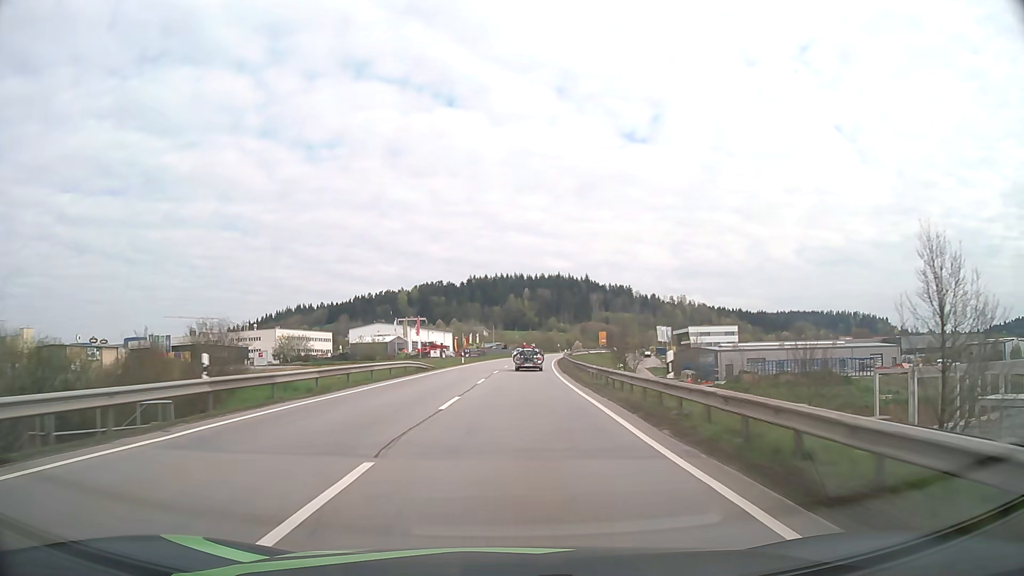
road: primary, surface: asphalt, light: Day
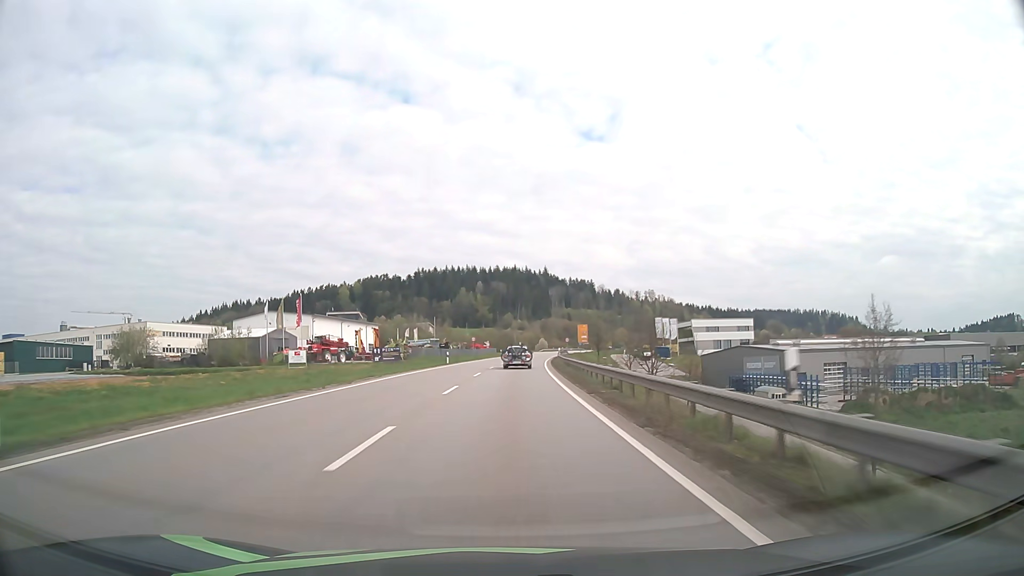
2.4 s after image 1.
(+2.1, +56.5) m; +4°
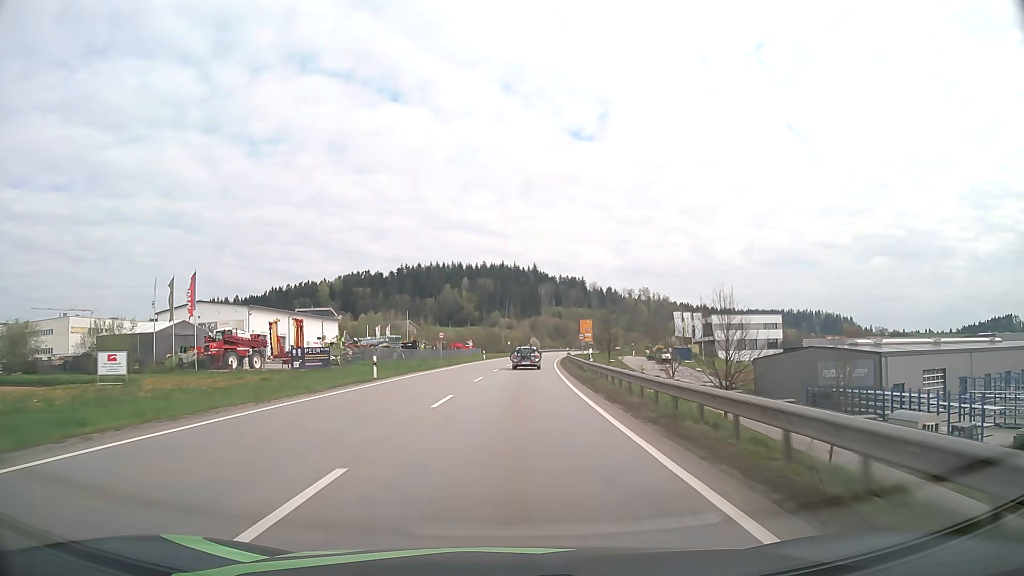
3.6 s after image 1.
(+0.3, +28.2) m; +1°
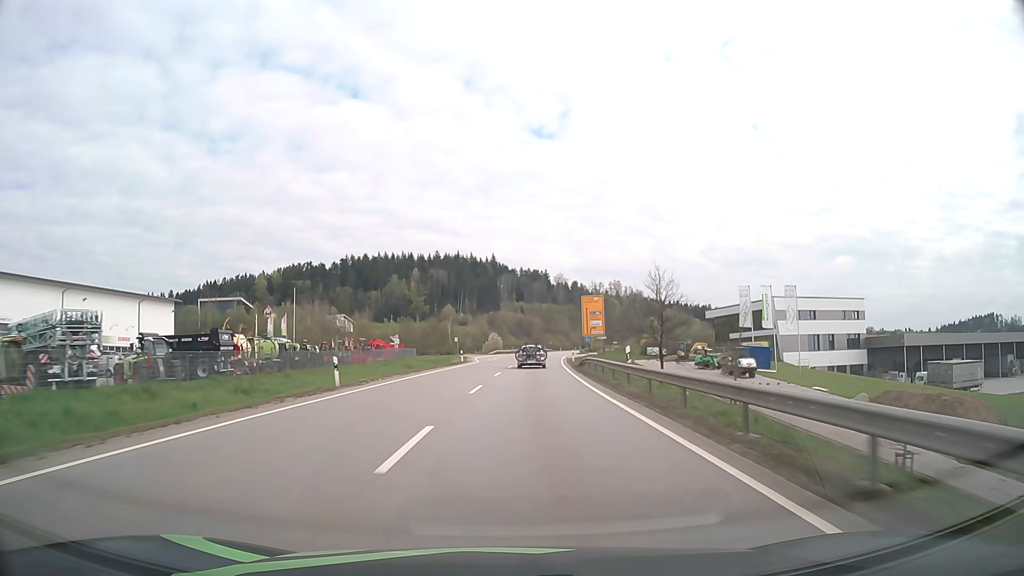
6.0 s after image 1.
(+1.7, +56.2) m; +4°
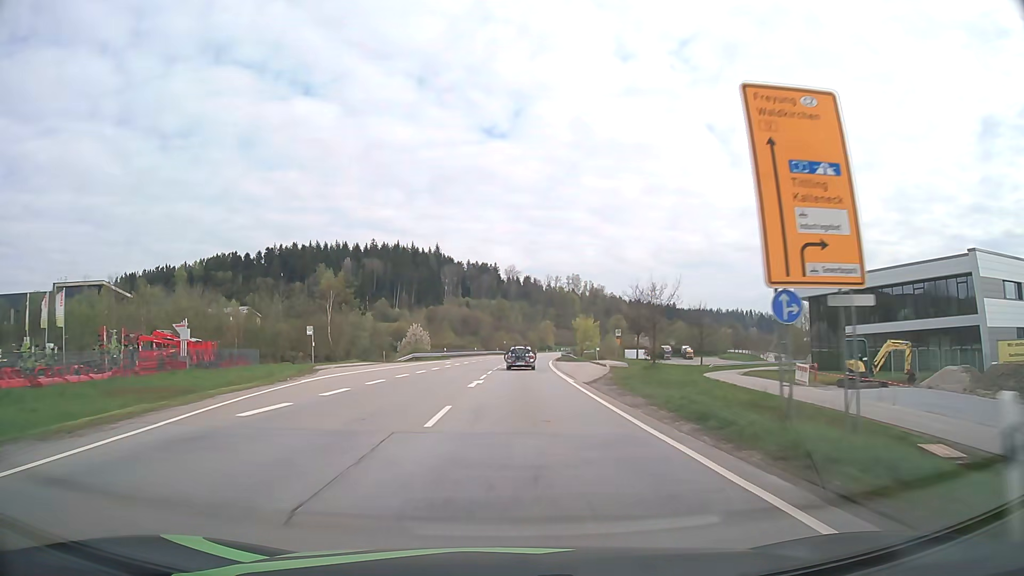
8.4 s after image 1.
(+2.2, +55.9) m; +4°
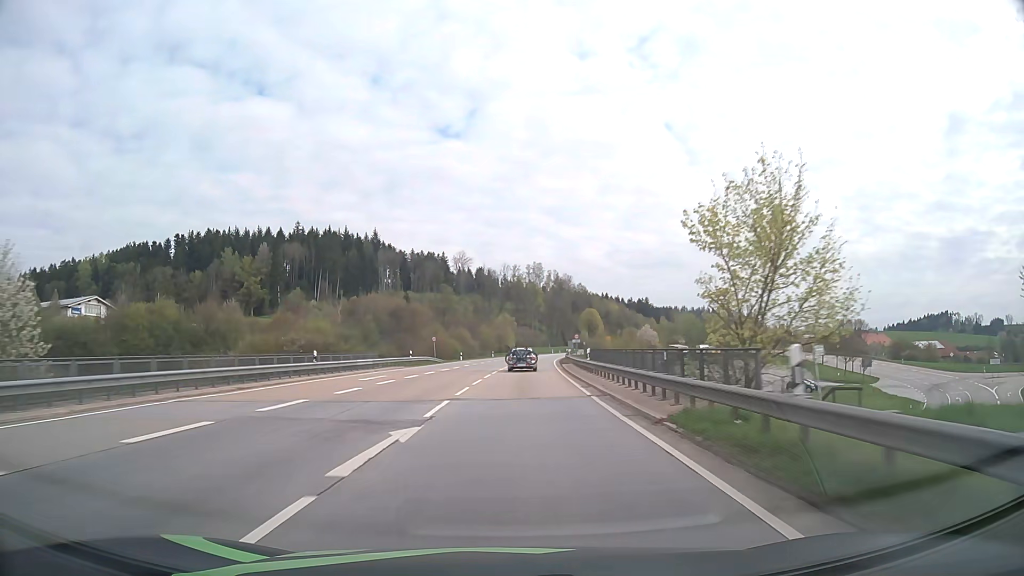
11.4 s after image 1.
(+2.5, +69.6) m; +4°
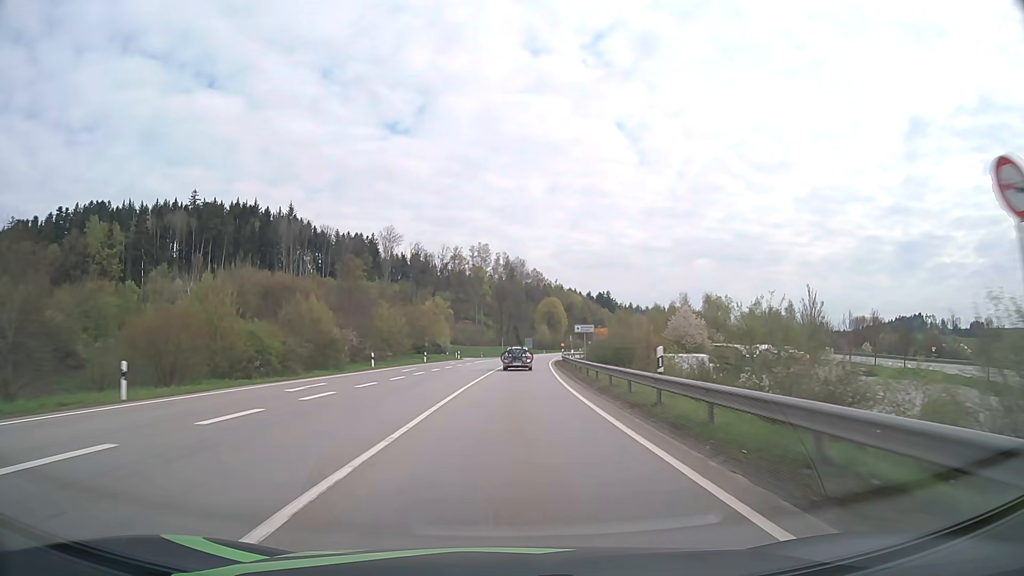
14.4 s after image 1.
(+2.8, +69.5) m; +5°
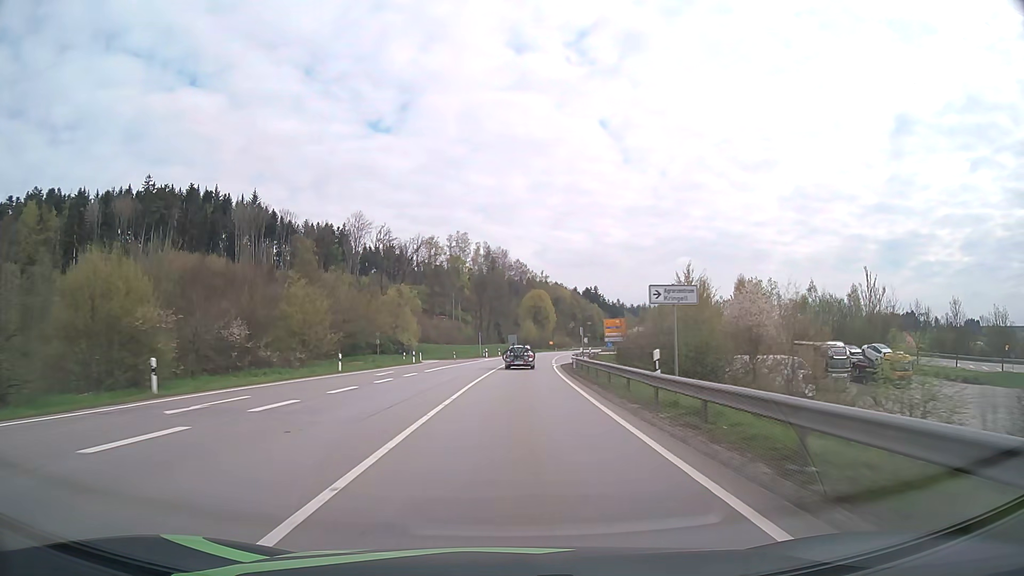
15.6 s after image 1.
(+0.4, +27.8) m; +2°
(0, +10) (0, +20) (0, +30) (+1, +40) (+1, +50) (+2, +60) (+3, +70) (+3, +80) (+4, +90) (+5, +100) m
